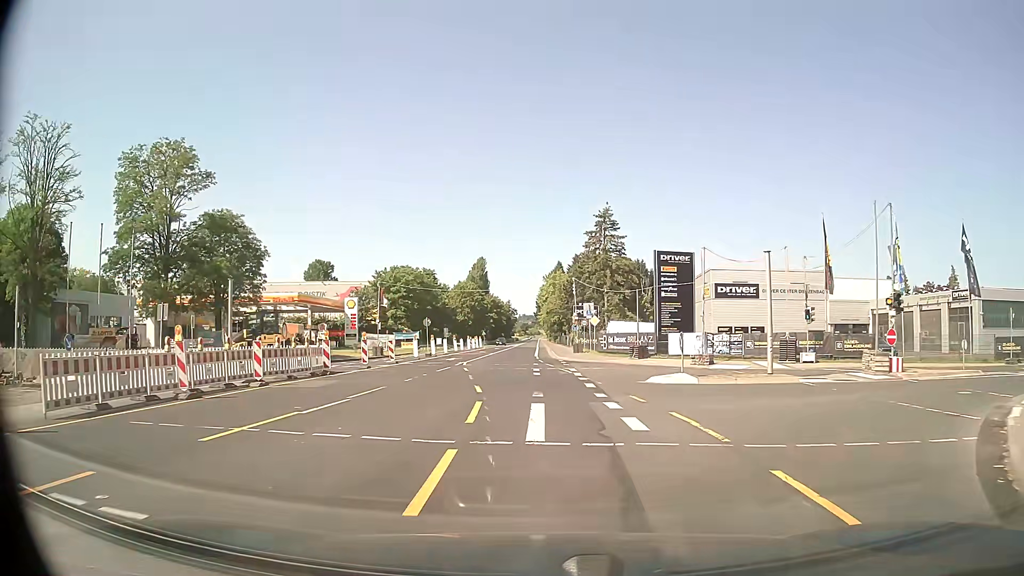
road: secondary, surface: asphalt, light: Day
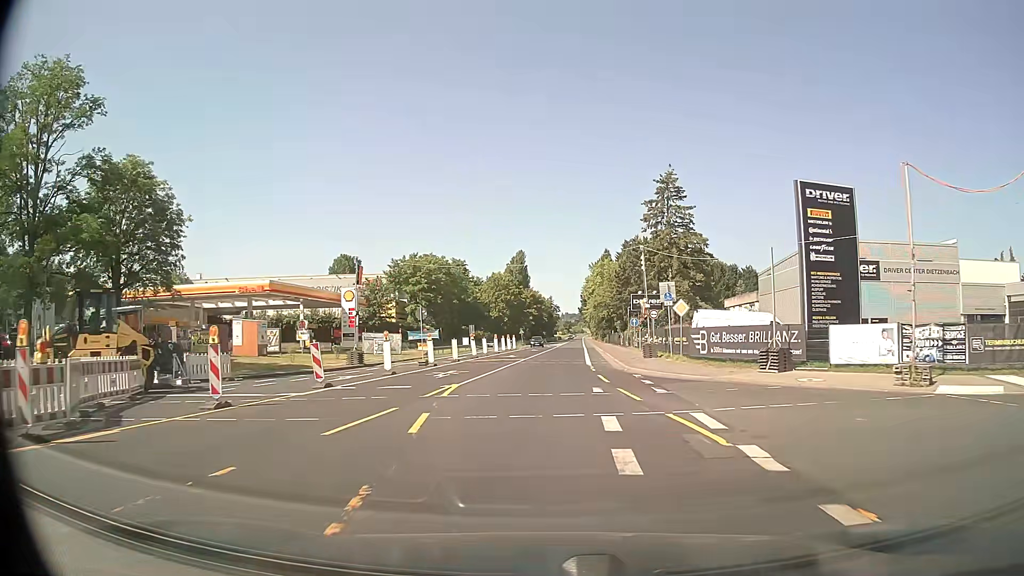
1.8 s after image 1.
(-0.6, +18.5) m; -4°
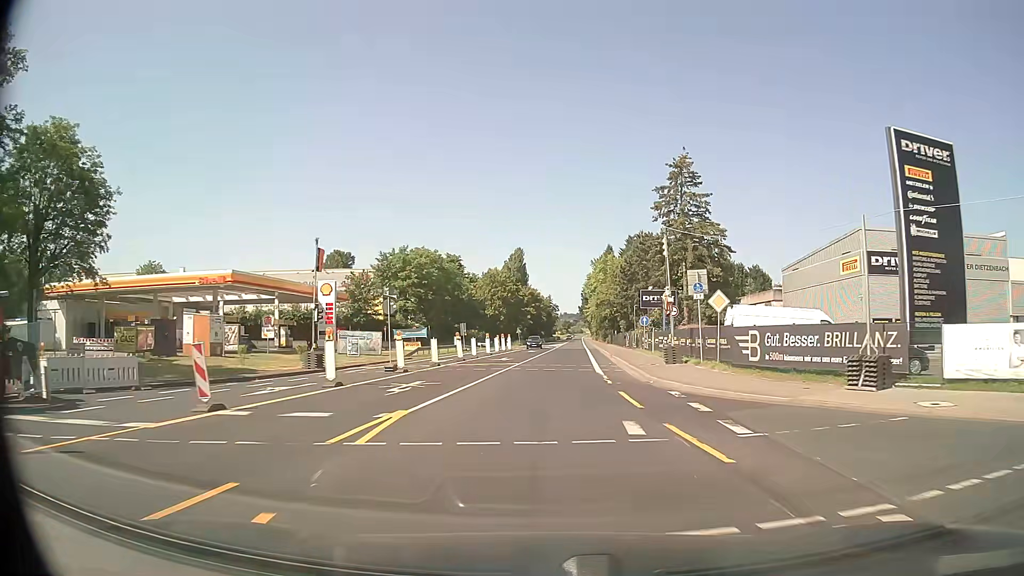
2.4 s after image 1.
(0.0, +7.1) m; +1°
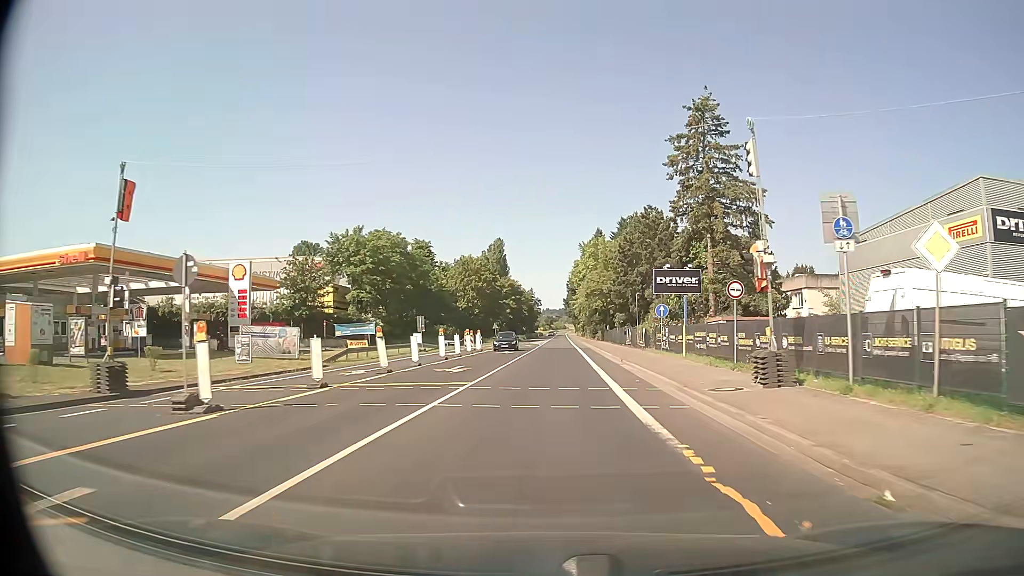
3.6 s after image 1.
(+0.2, +15.5) m; +1°
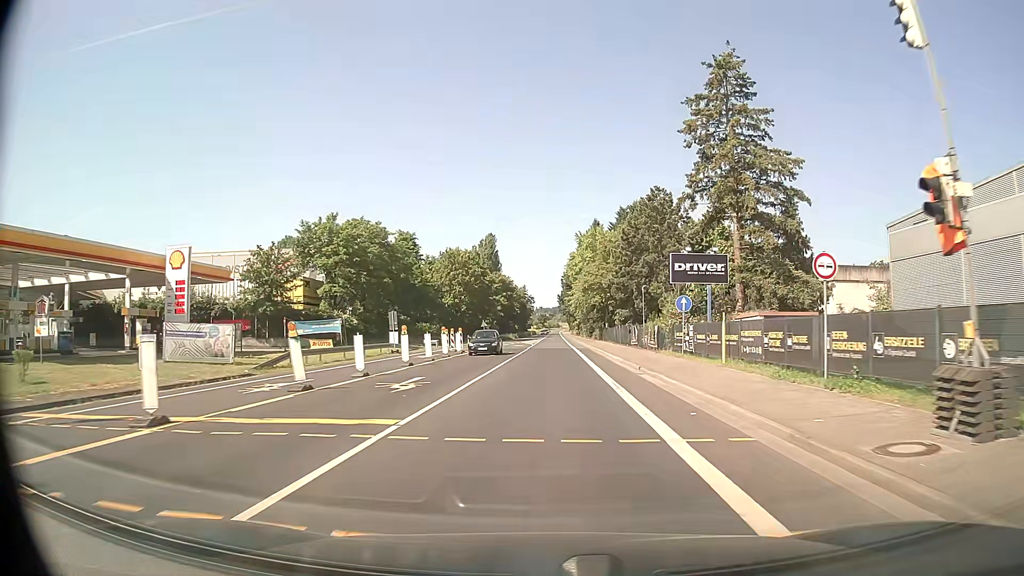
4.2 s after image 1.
(+0.1, +8.0) m; +1°
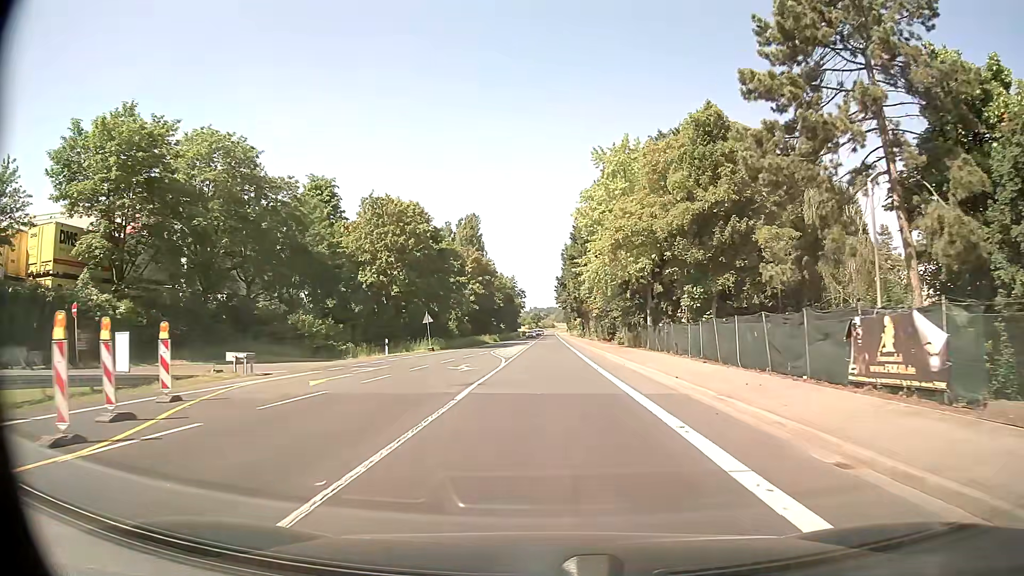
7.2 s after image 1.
(+0.2, +39.6) m; 0°
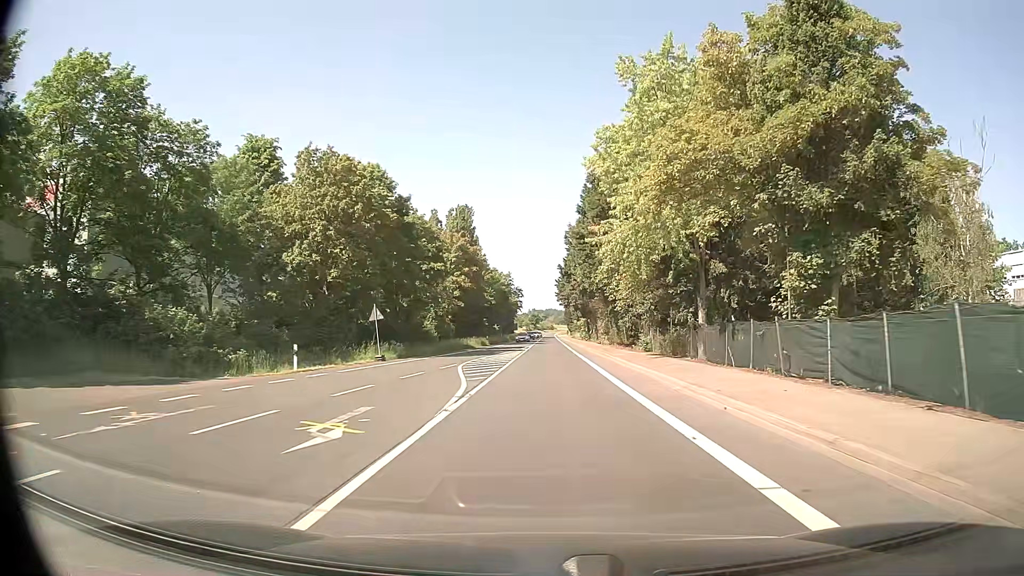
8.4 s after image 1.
(0.0, +15.9) m; 0°
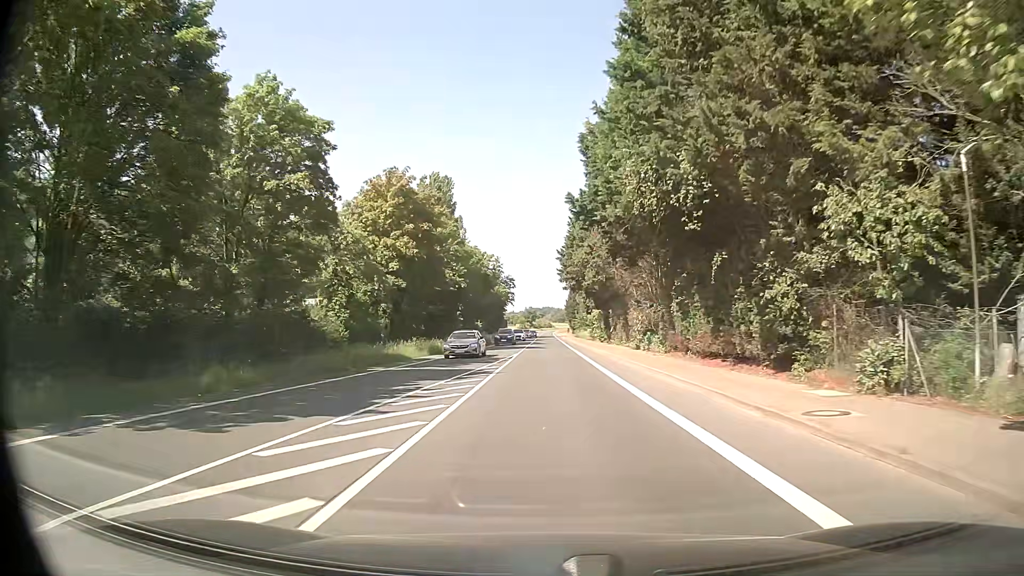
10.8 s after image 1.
(0.0, +31.7) m; 0°
(0, +10) (0, +20) (0, +30) (0, +40) (0, +50) (0, +60) (0, +70) (0, +80) (0, +90) (0, +100) m
